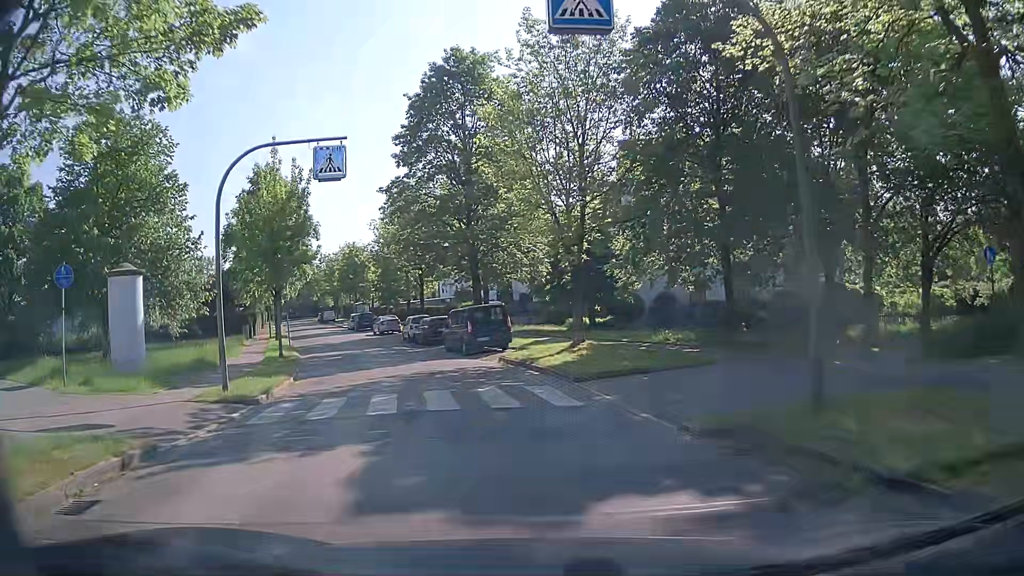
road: residential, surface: asphalt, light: Day
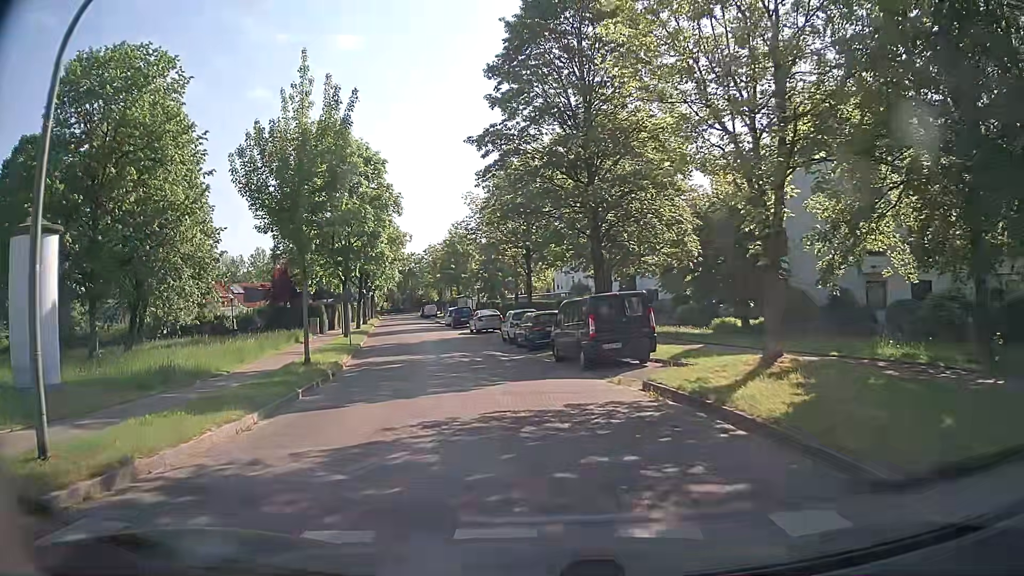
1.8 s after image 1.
(-1.3, +9.4) m; -13°
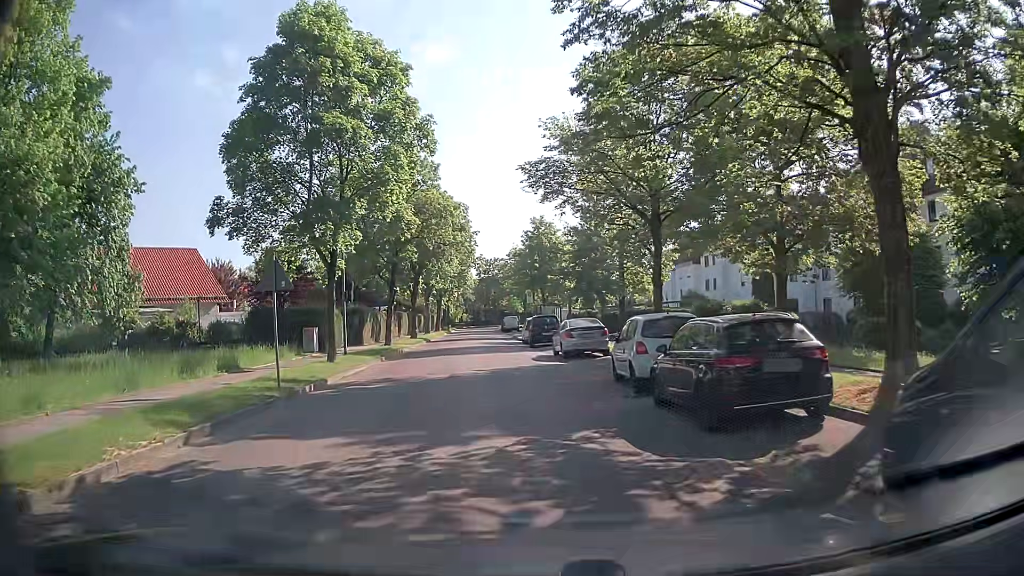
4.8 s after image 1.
(-1.1, +17.1) m; -7°
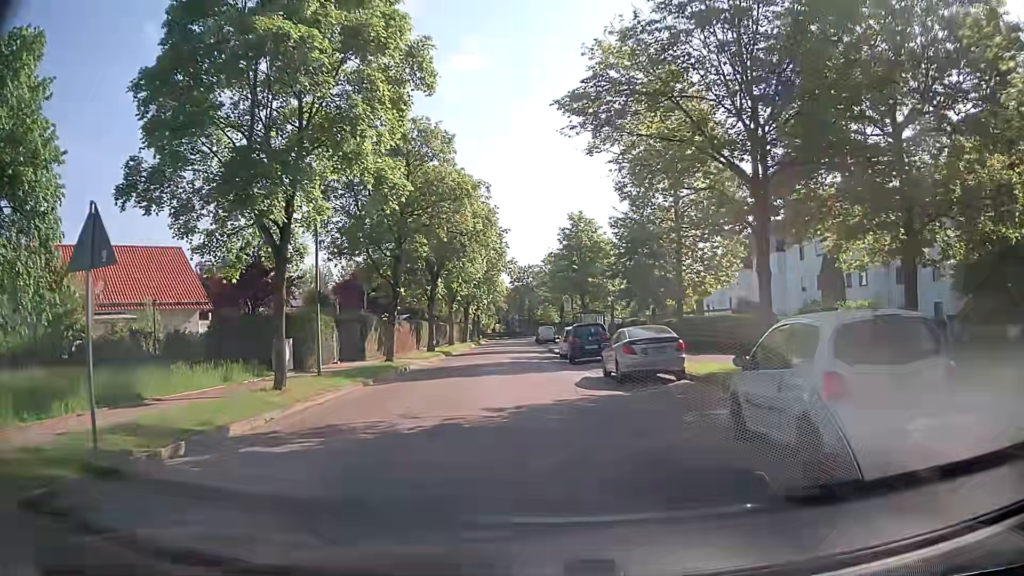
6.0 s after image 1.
(-0.3, +7.4) m; -3°
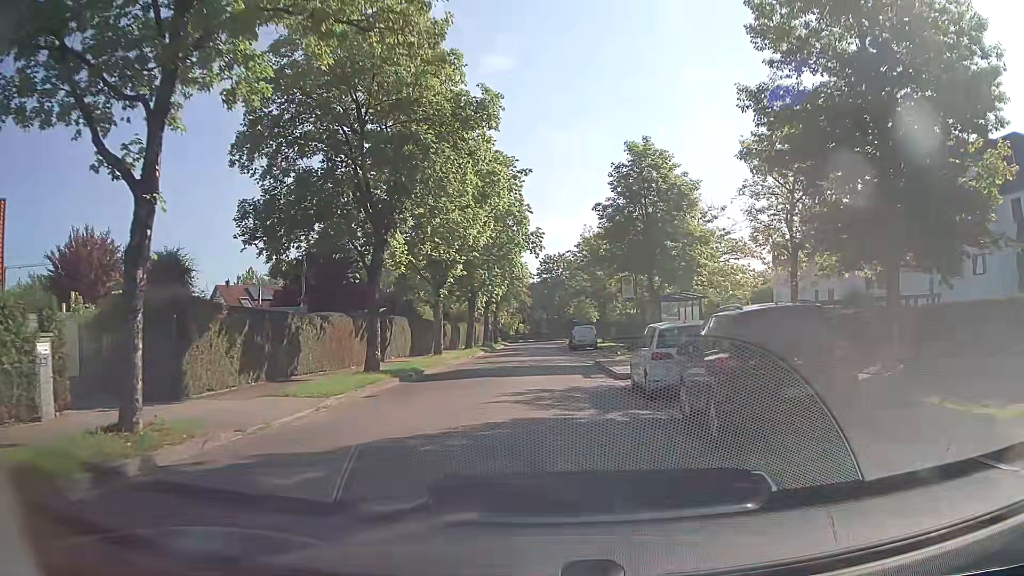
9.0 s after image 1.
(-0.8, +19.9) m; -2°
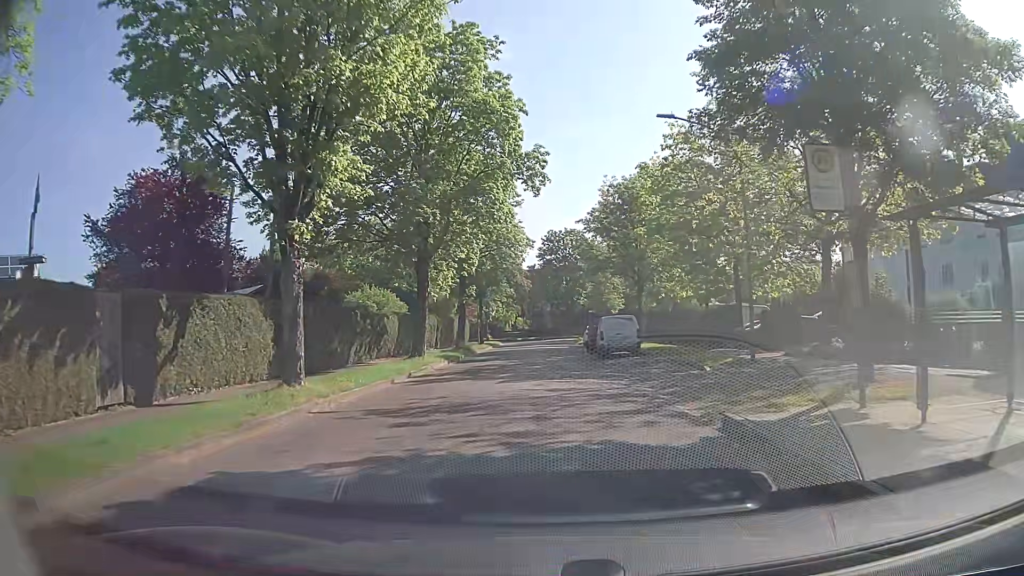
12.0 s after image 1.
(-0.4, +20.4) m; -1°
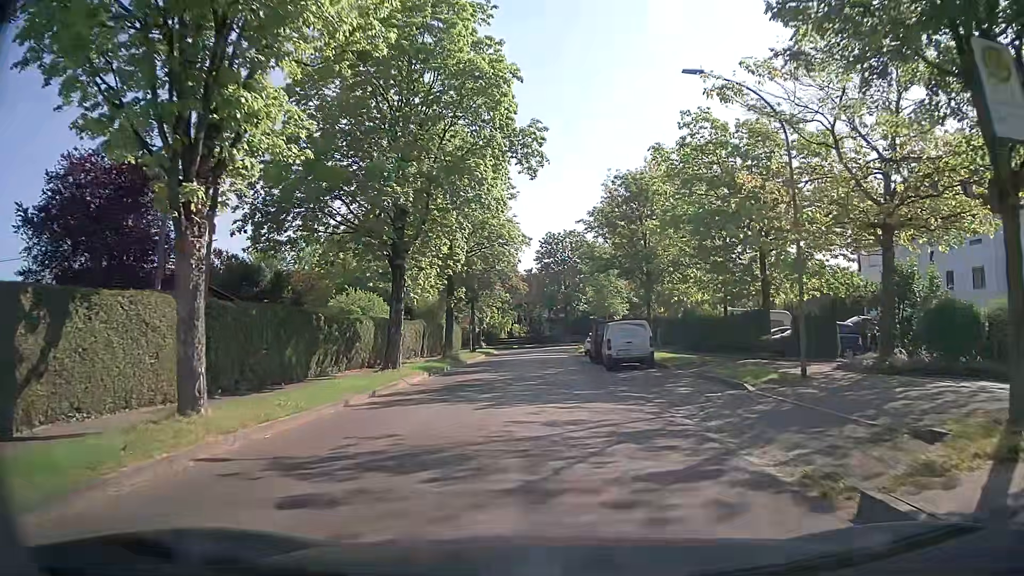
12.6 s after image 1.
(0.0, +4.2) m; -1°
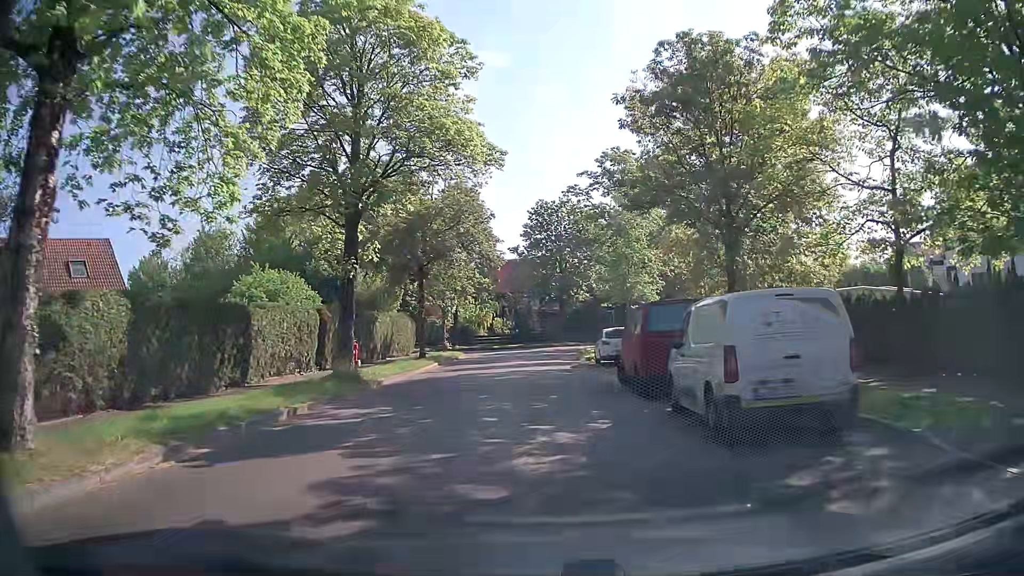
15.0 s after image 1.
(+0.4, +17.2) m; +2°
(0, +10) (0, +20) (0, +30) (-1, +40) (-3, +50) (-9, +57) (-17, +64) (-25, +69) (-33, +75) (-41, +80) m
